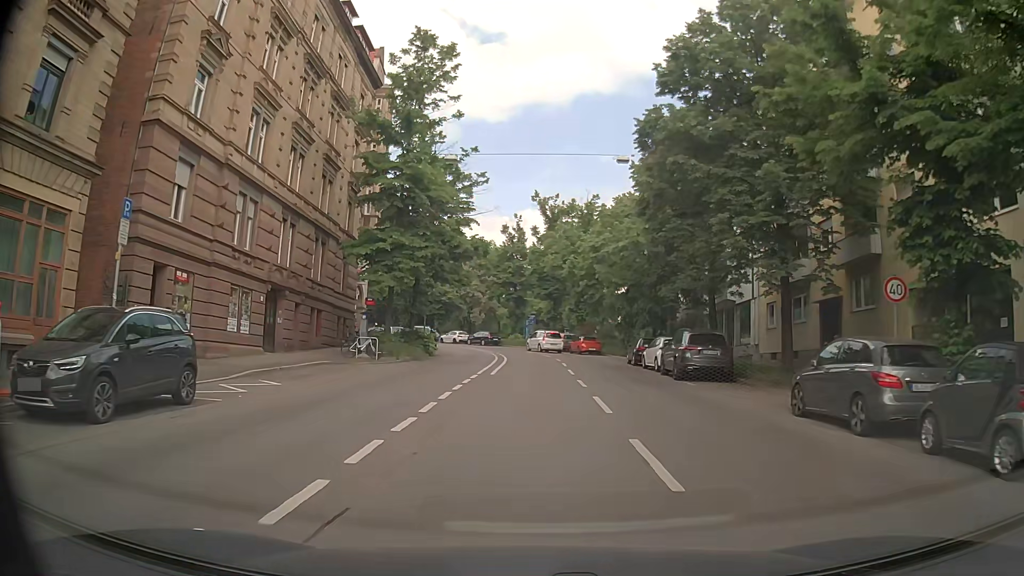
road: secondary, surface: asphalt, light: Day
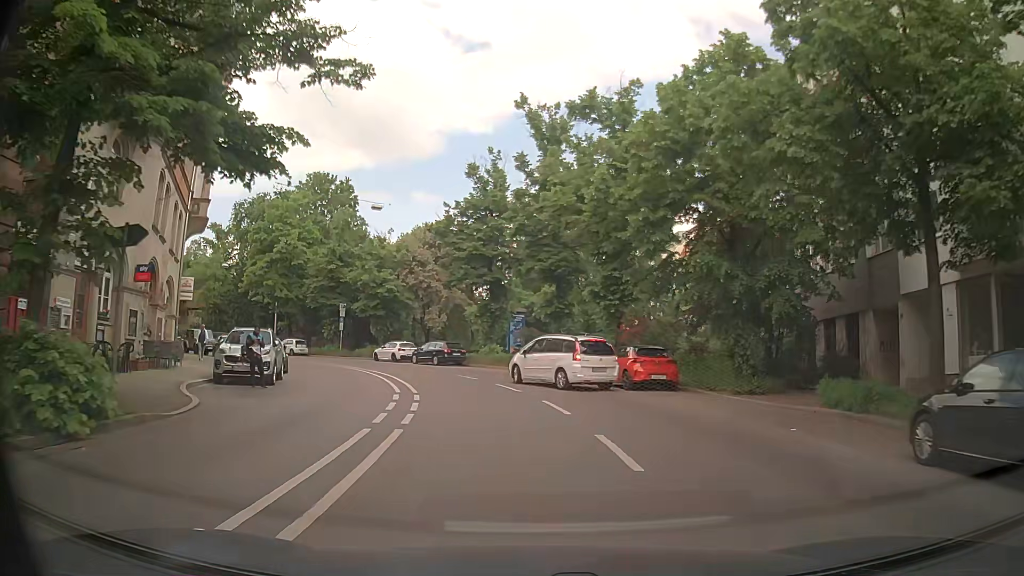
(+0.3, +29.4) m; +1°
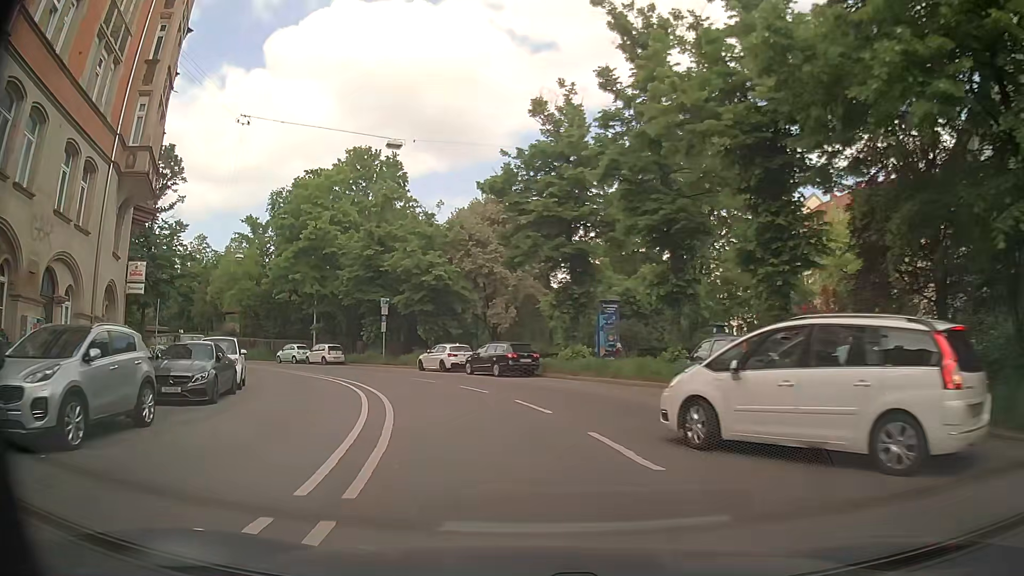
(-0.5, +12.3) m; -6°
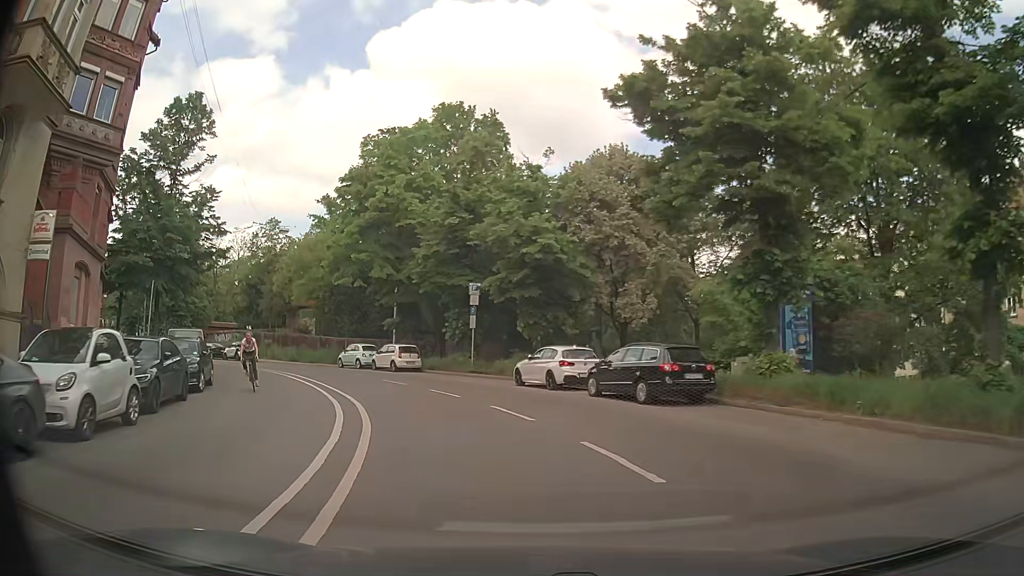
(-1.1, +12.2) m; -9°
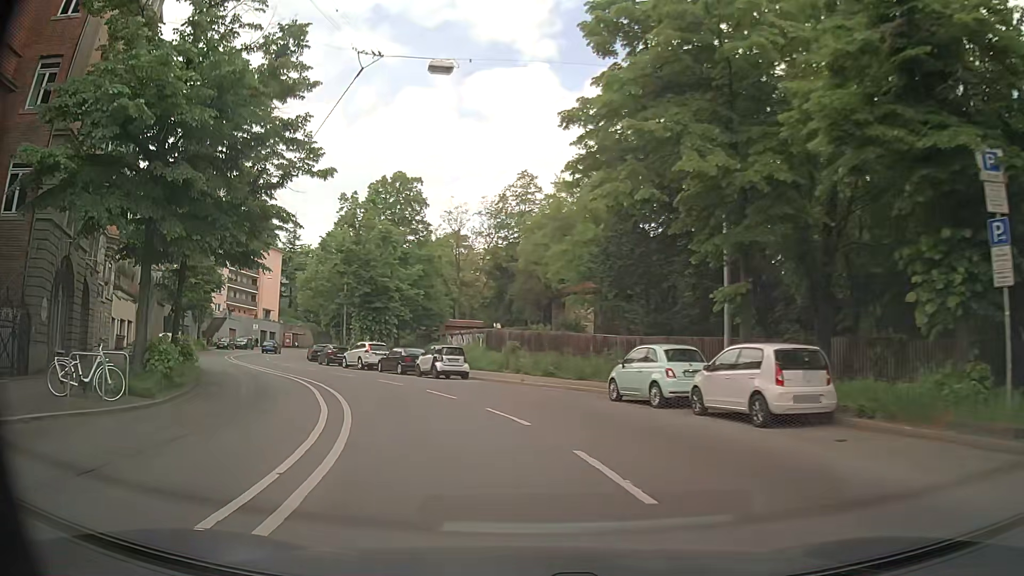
(-5.4, +23.7) m; -26°
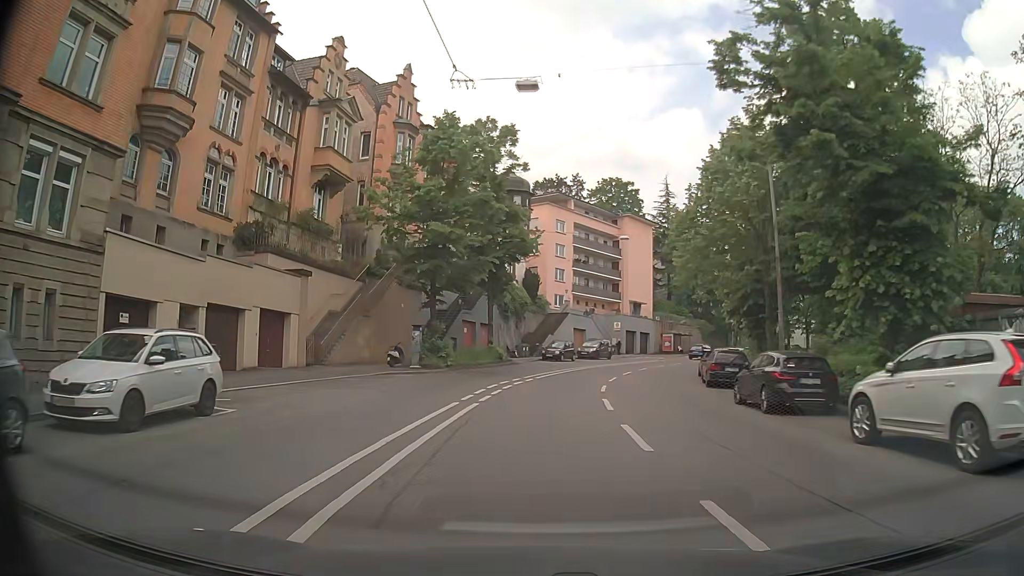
(-9.6, +30.5) m; -33°
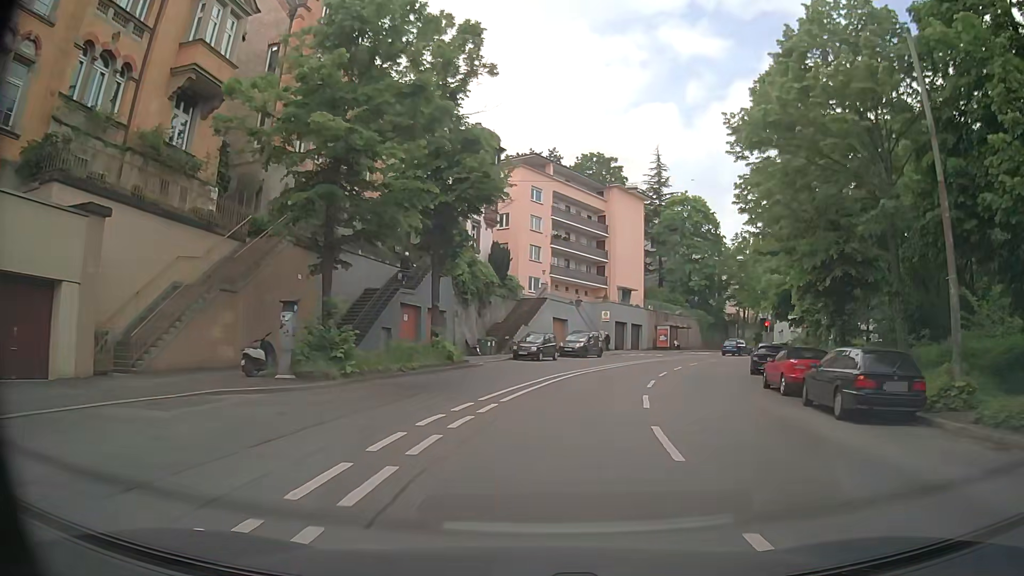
(+0.1, +13.4) m; +3°
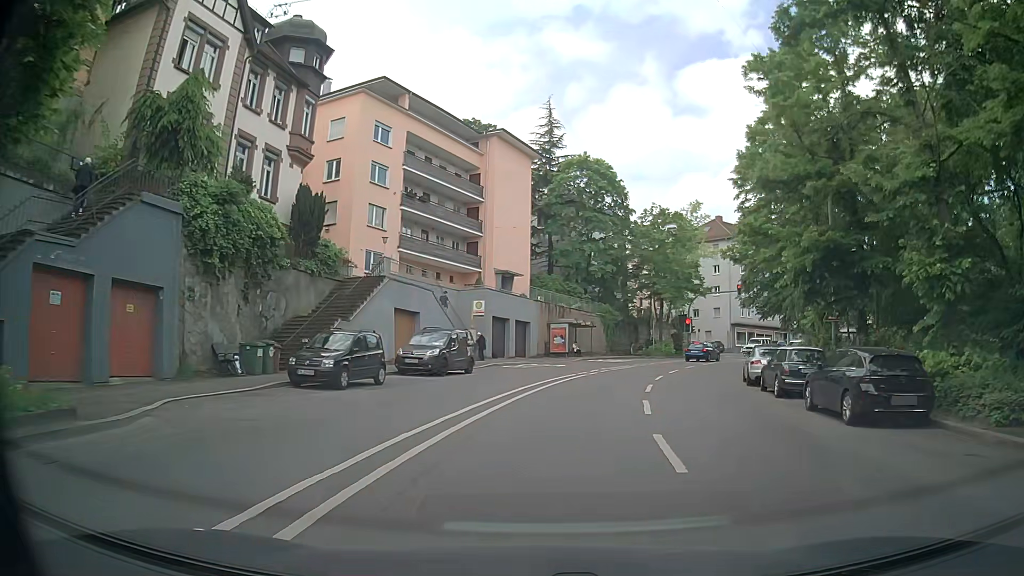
(+1.6, +18.8) m; +11°
(0, +10) (+1, +20) (+3, +30) (+7, +39) (+11, +48) (+16, +57) (+22, +65) (+28, +73) (+35, +80) (+43, +86) m
